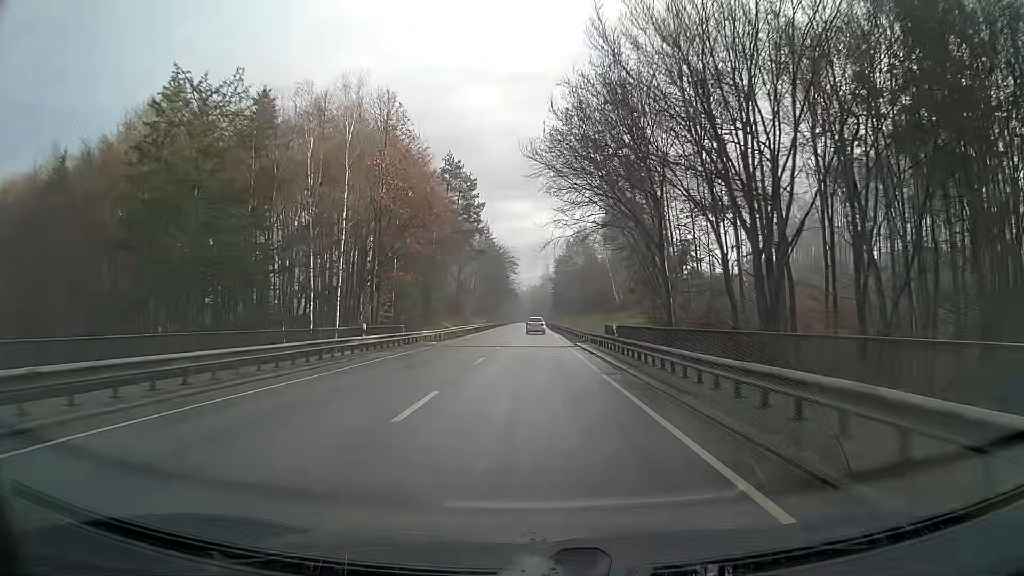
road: primary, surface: asphalt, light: Day
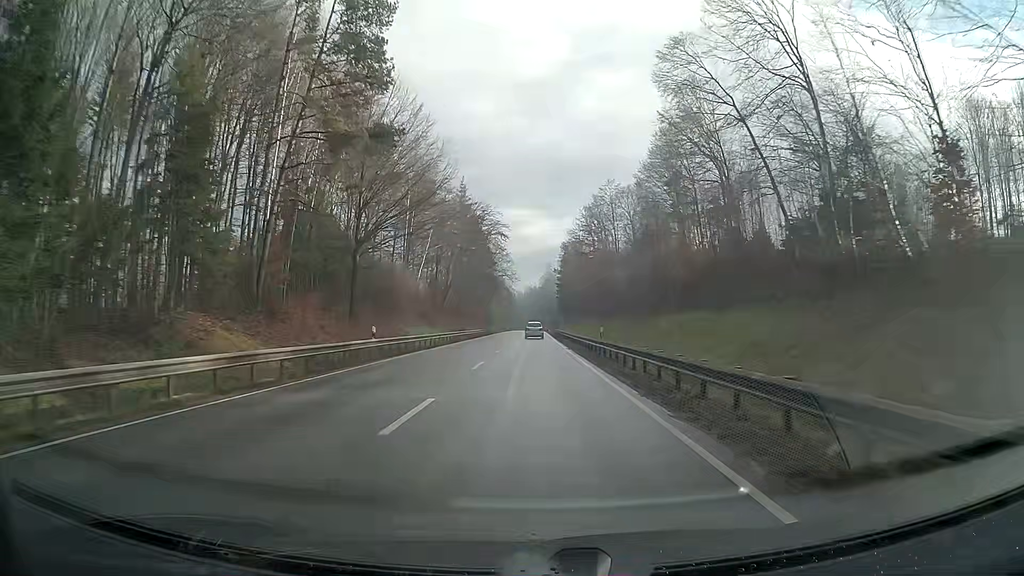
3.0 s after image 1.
(0.0, +61.0) m; 0°
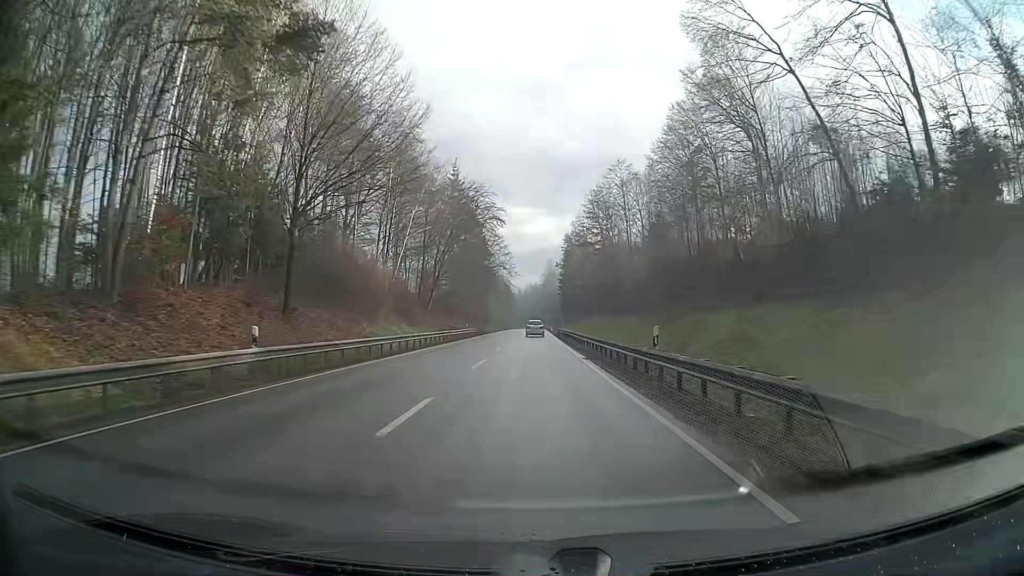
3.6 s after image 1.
(0.0, +12.3) m; 0°
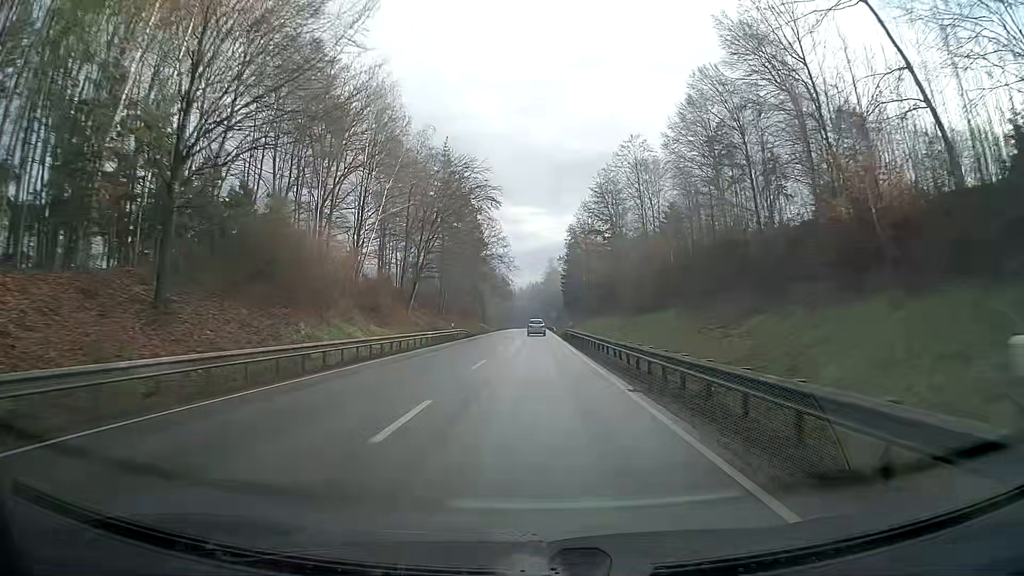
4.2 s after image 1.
(0.0, +12.4) m; 0°
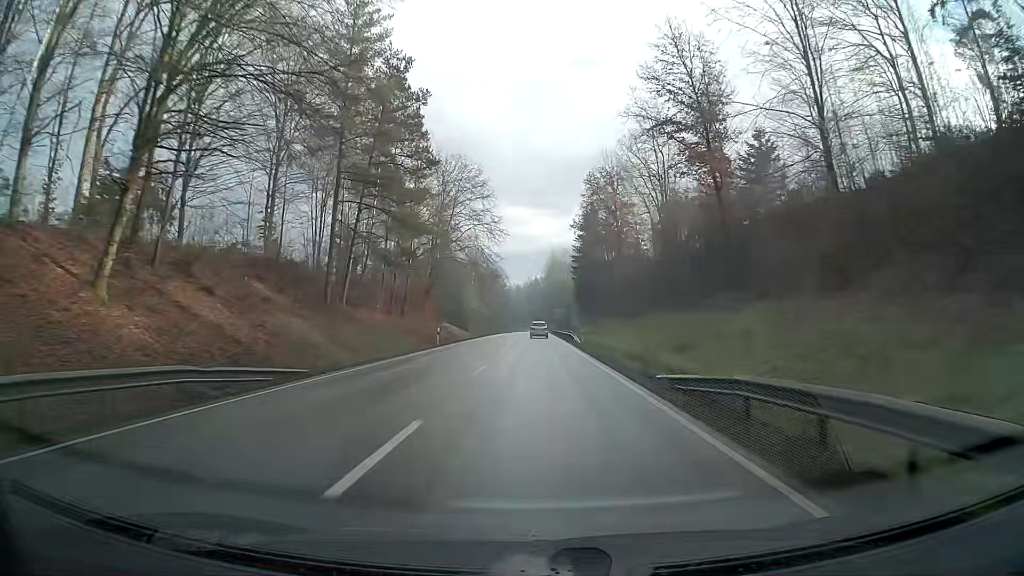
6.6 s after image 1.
(-0.3, +50.6) m; 0°
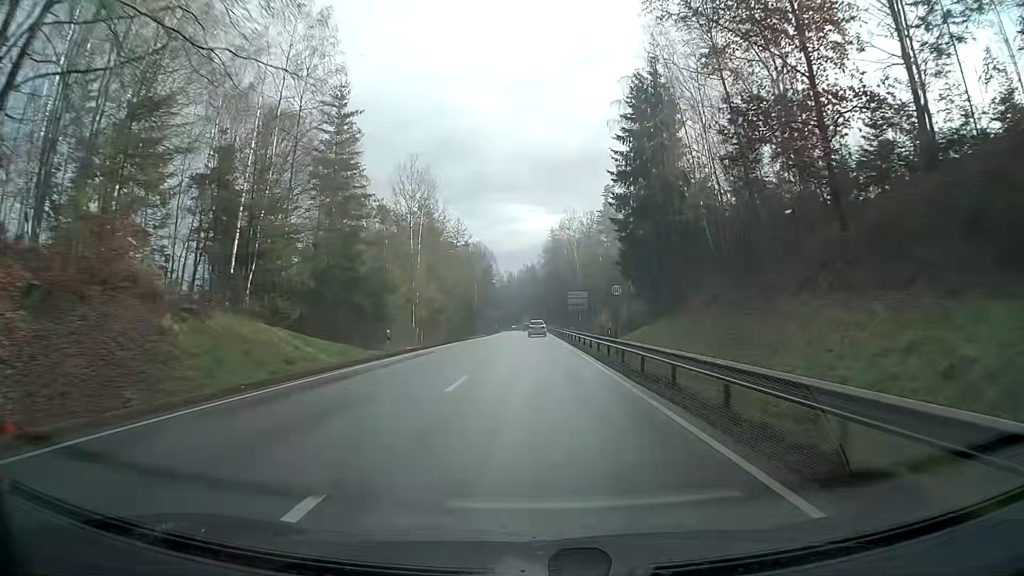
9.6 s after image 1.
(+0.1, +64.4) m; 0°
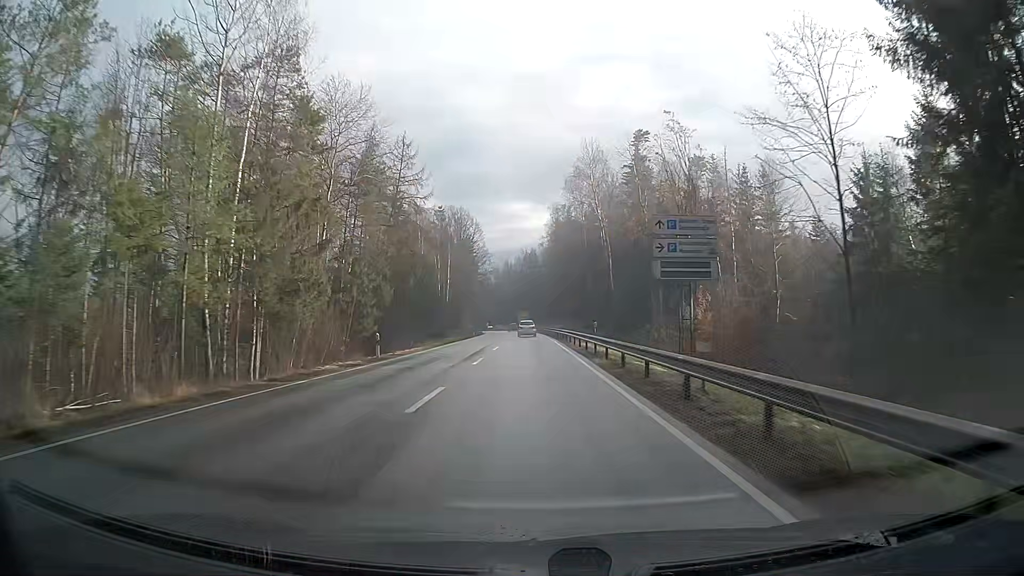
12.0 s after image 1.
(+0.1, +51.0) m; 0°
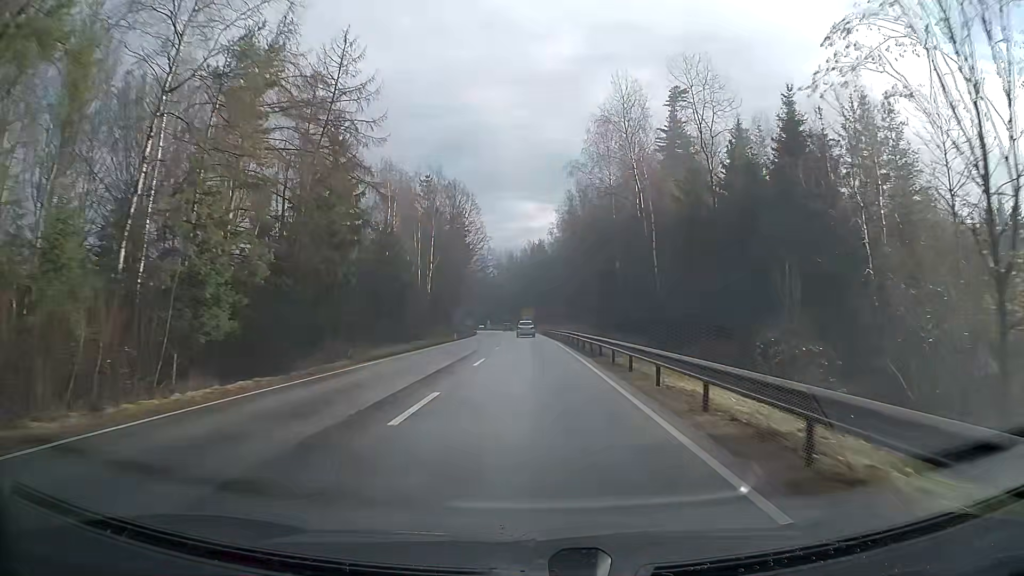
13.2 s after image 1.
(-0.1, +25.4) m; 0°
